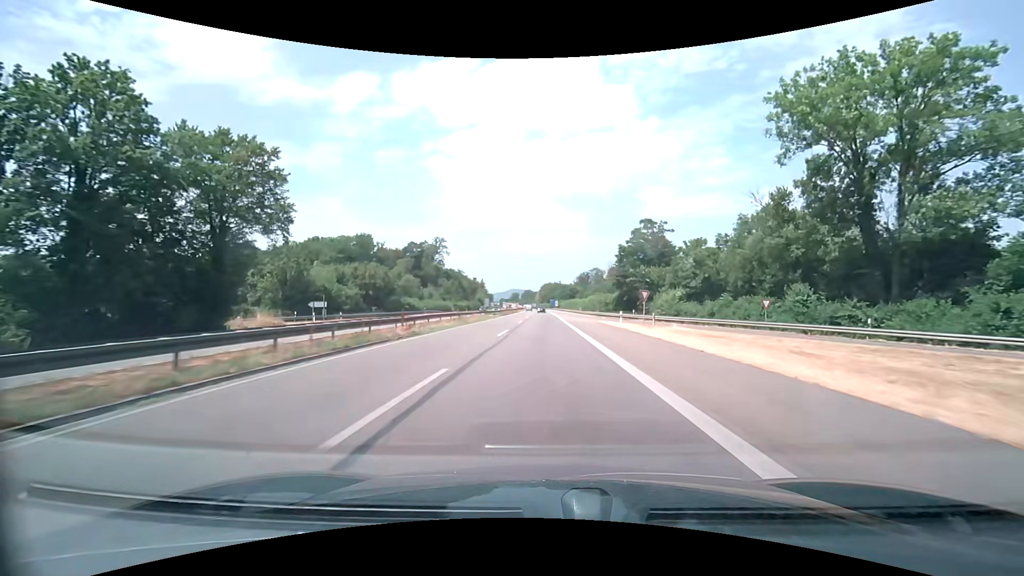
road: trunk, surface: asphalt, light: Day
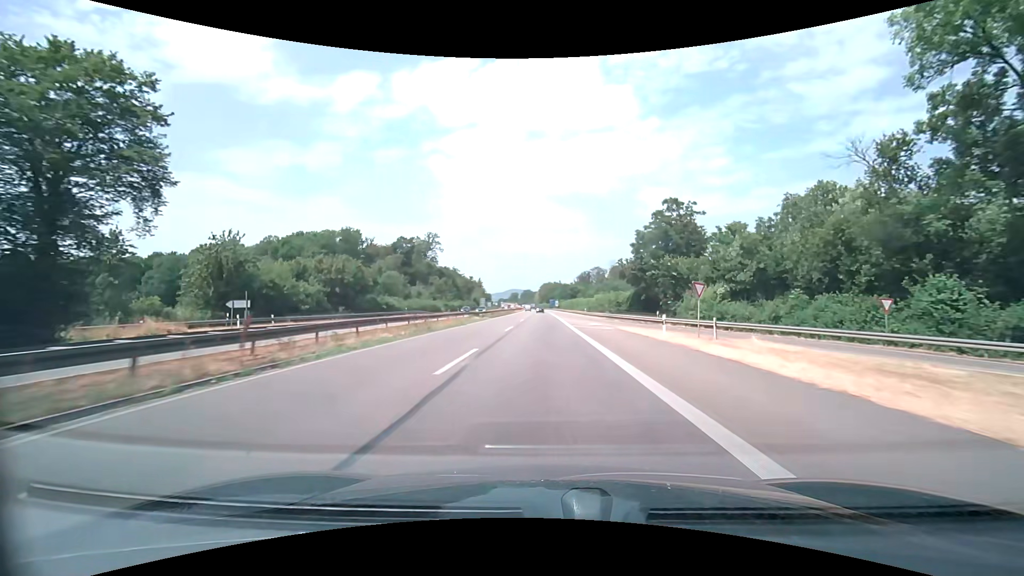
(0.0, +13.2) m; 0°
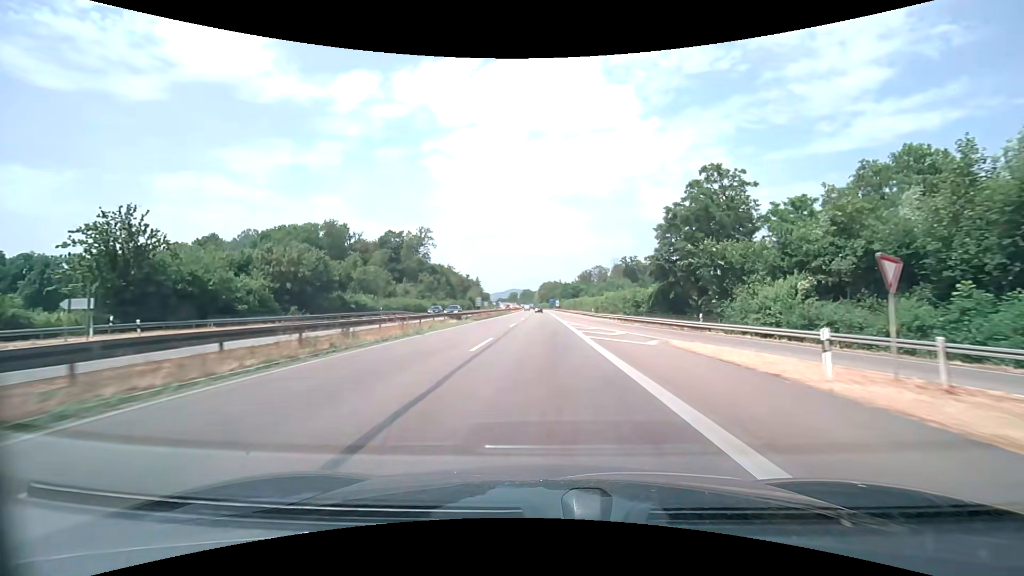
(0.0, +13.2) m; 0°
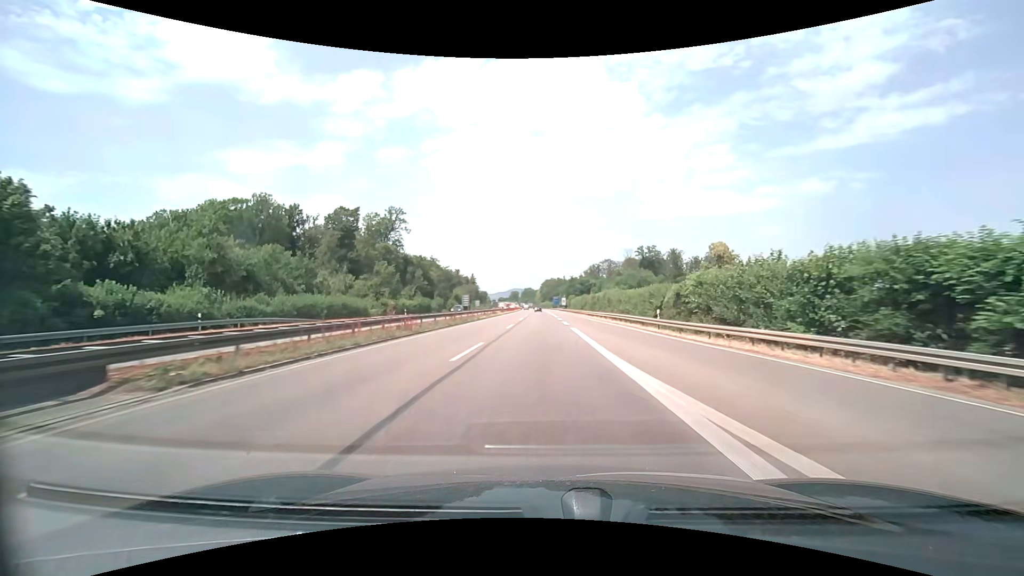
(+0.1, +39.6) m; 0°
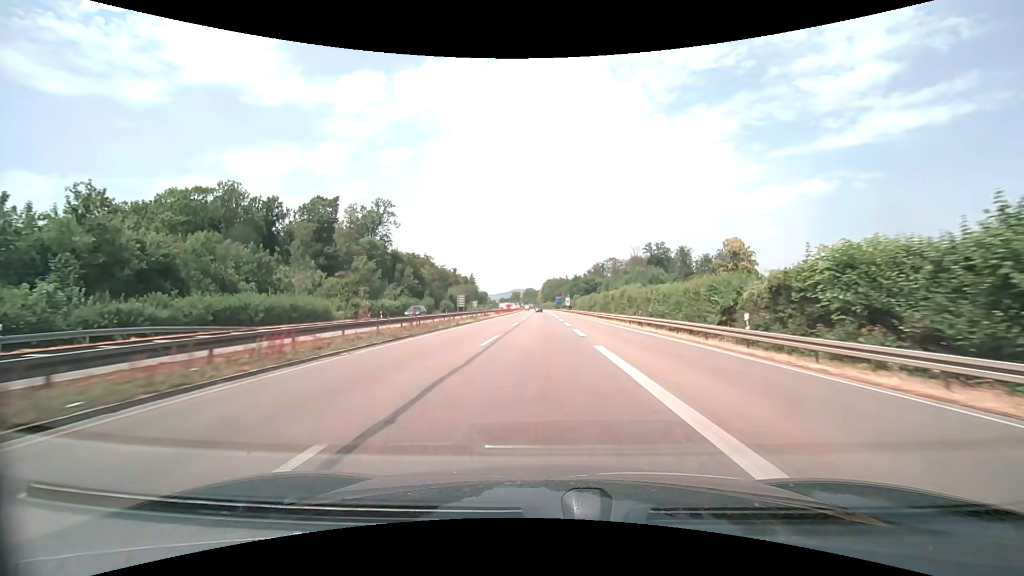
(0.0, +13.2) m; 0°
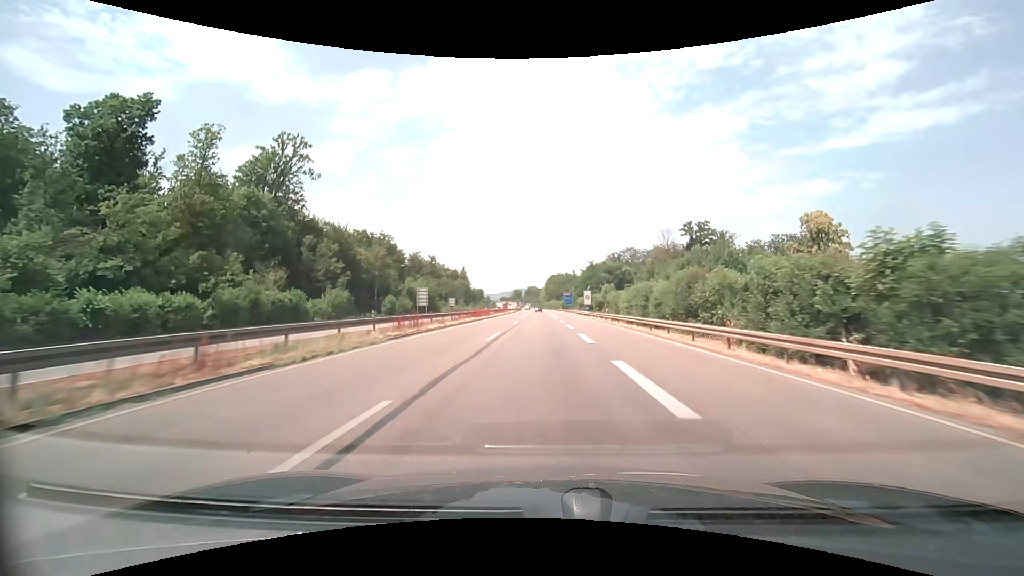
(-0.1, +52.8) m; 0°
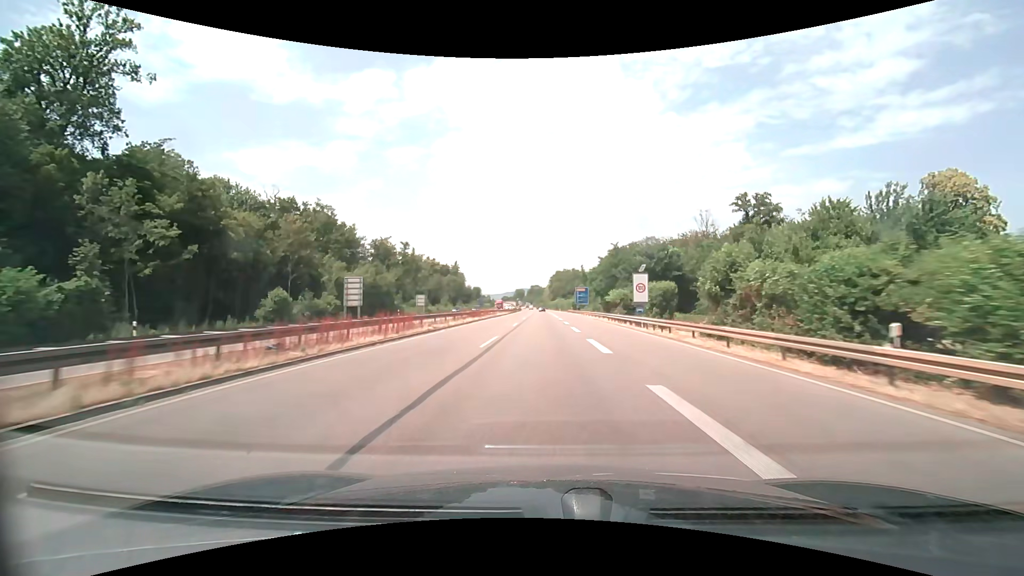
(-0.3, +39.7) m; -1°
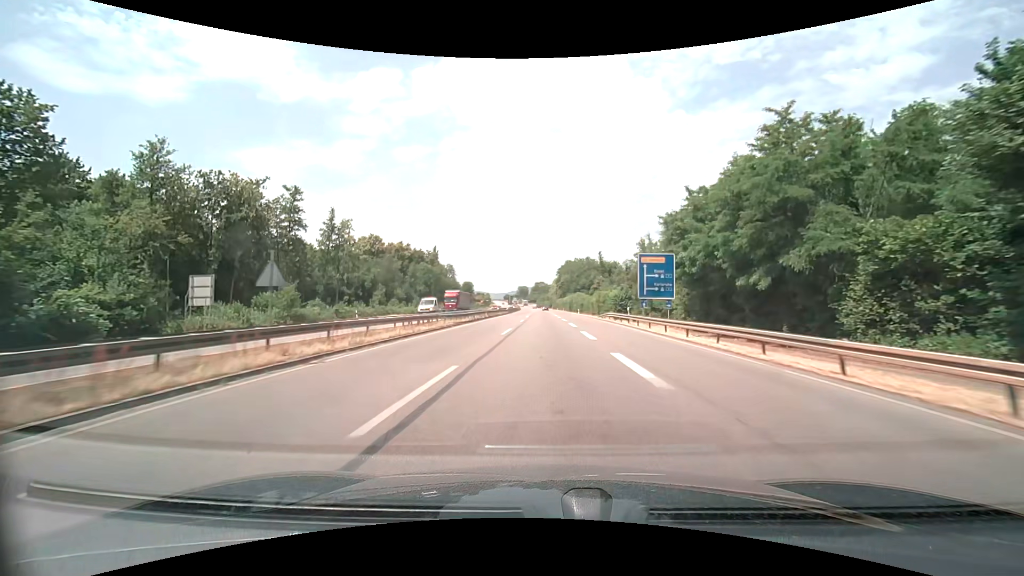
(-0.3, +66.2) m; -1°
(0, +10) (0, +20) (0, +30) (0, +40) (0, +50) (0, +60) (0, +70) (0, +80) (0, +90) (-1, +100) m
